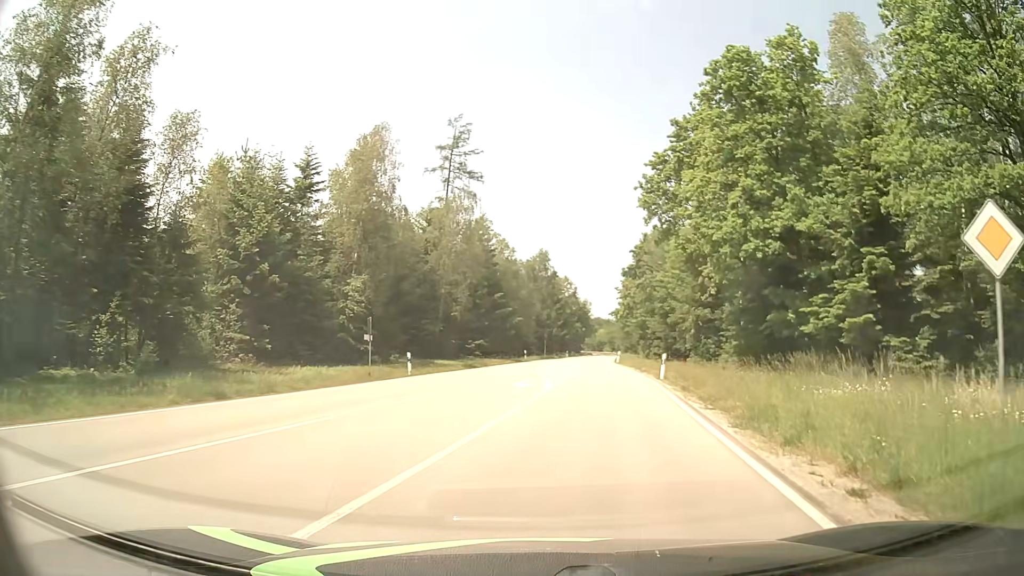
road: secondary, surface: asphalt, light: Day
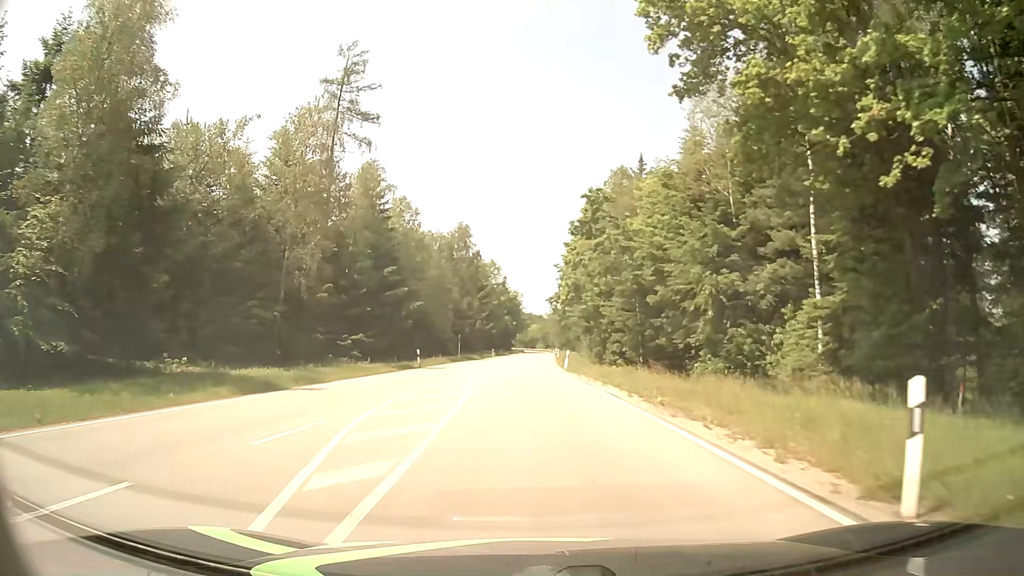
(+1.9, +24.8) m; +6°
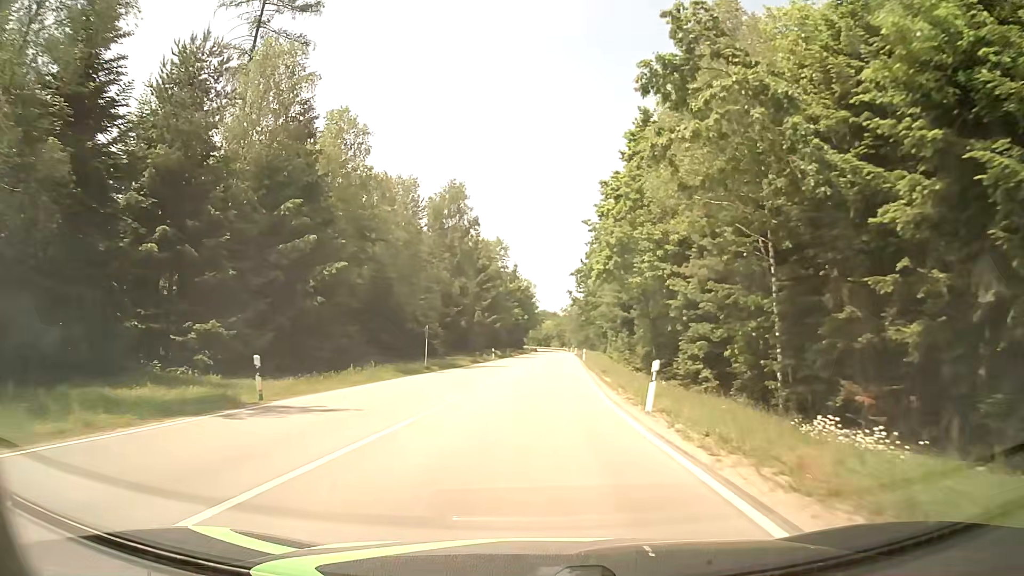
(-0.4, +26.2) m; -1°
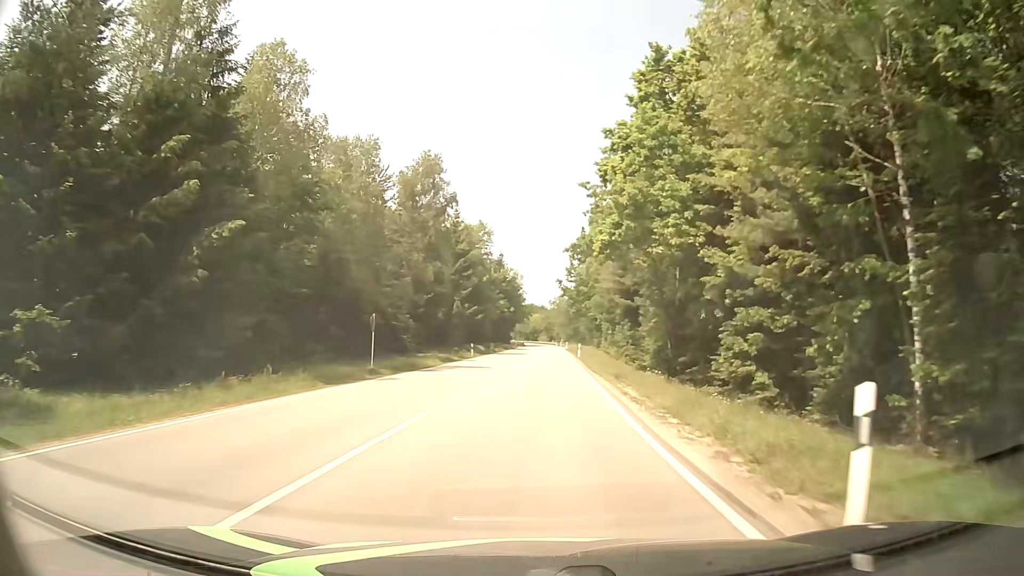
(+0.1, +10.0) m; +1°
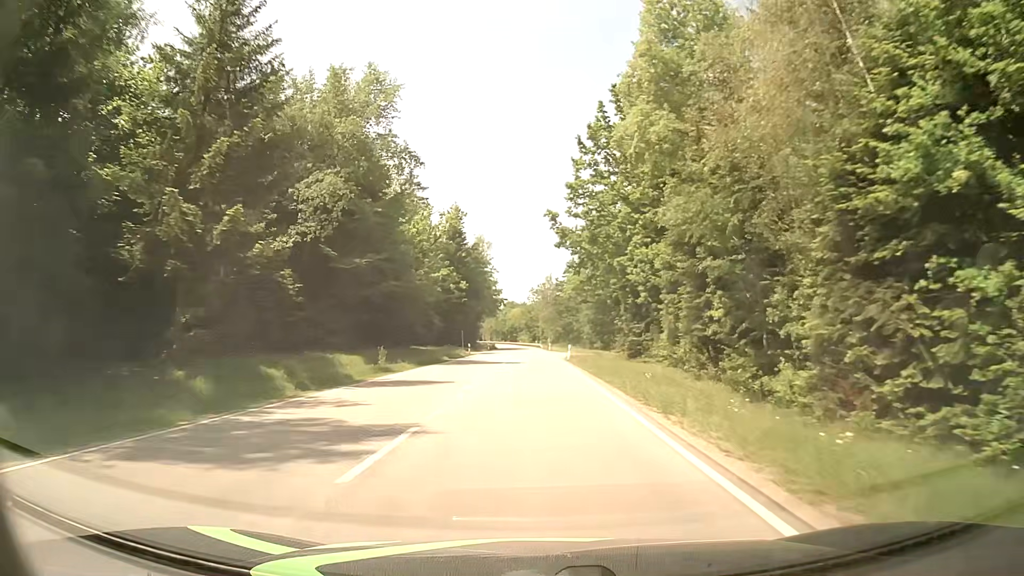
(+1.1, +57.6) m; +2°
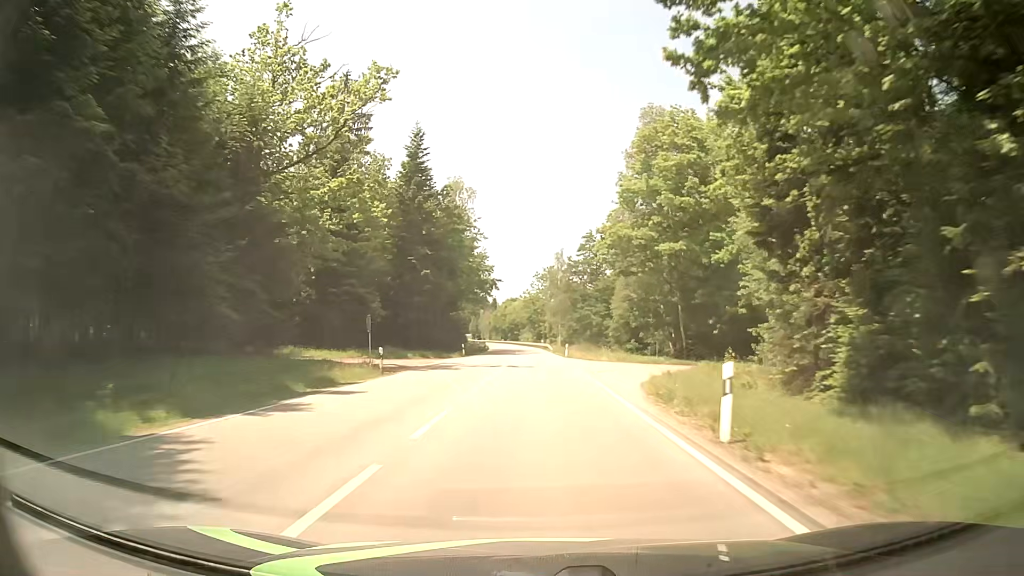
(-0.1, +39.7) m; 0°
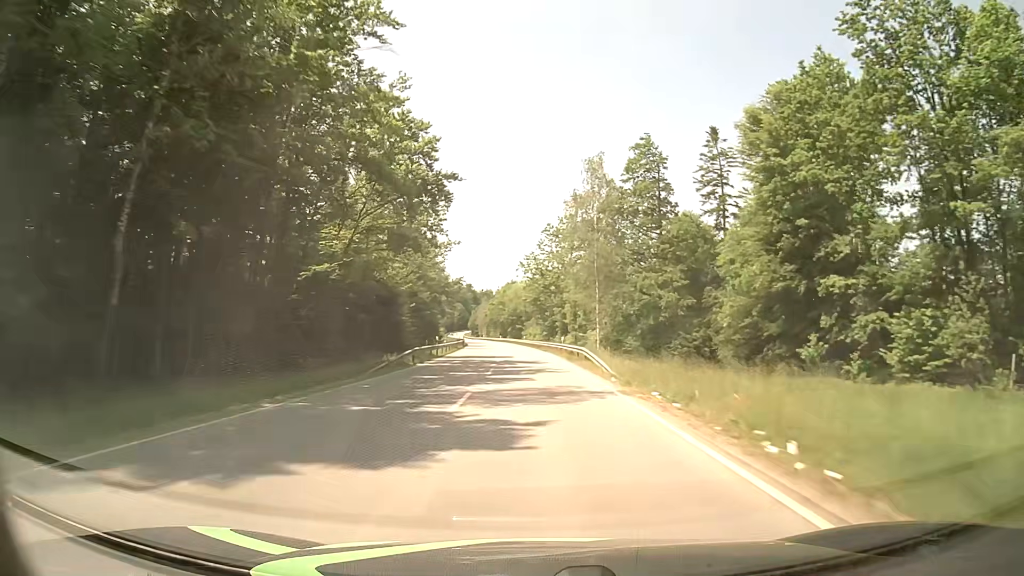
(-0.4, +57.9) m; -1°
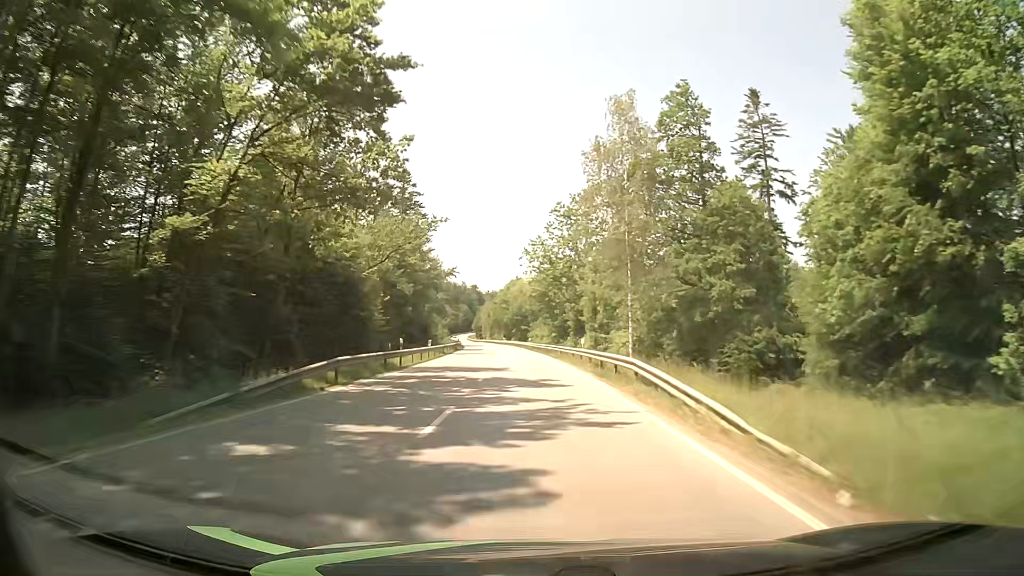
(-0.1, +15.2) m; -1°
(0, +10) (0, +20) (0, +30) (-1, +40) (-1, +50) (-2, +60) (-3, +70) (-3, +80) (-4, +90) (-5, +100) m
